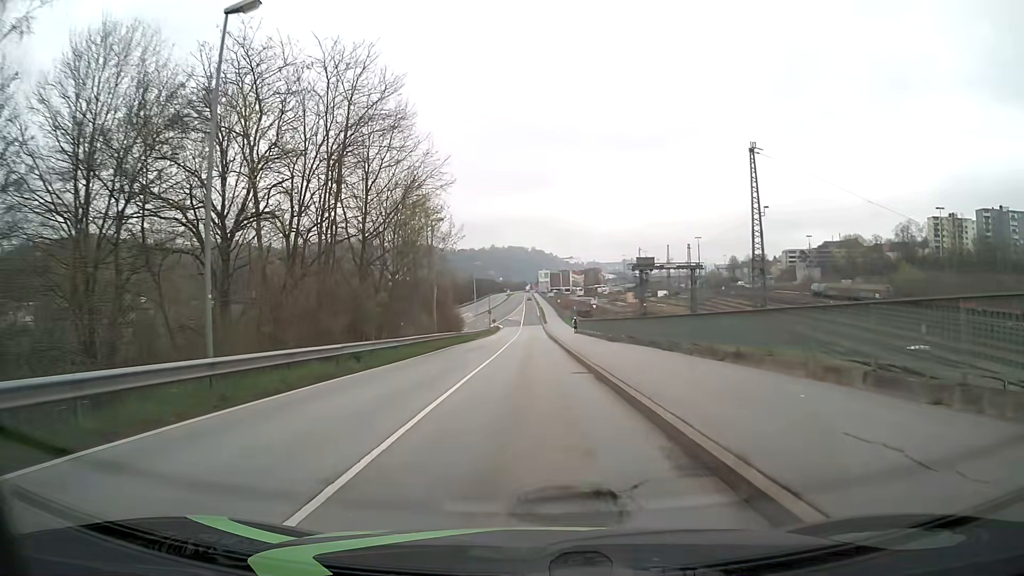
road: unclassified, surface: asphalt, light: Day
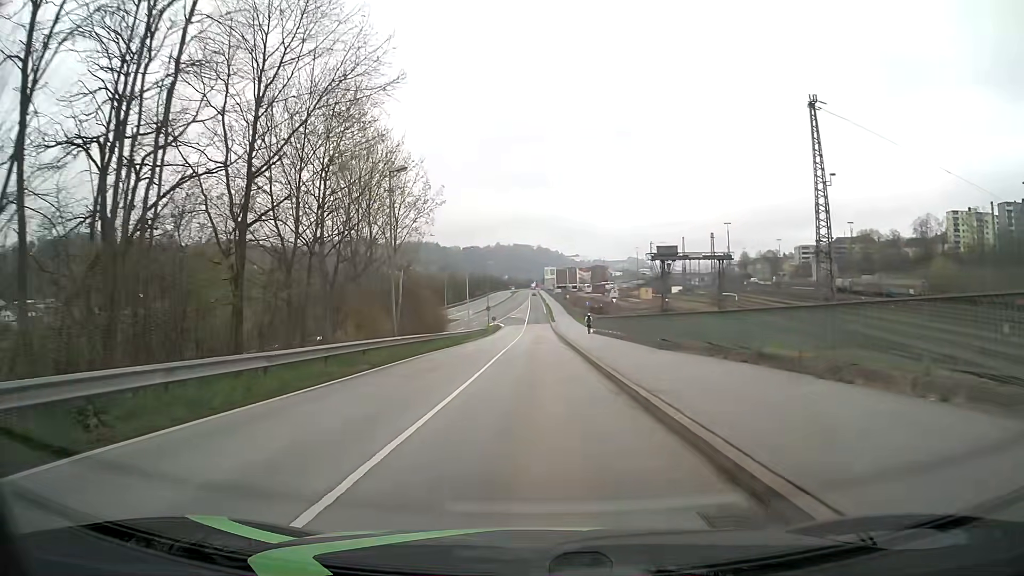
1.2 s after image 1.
(-0.1, +13.9) m; -1°
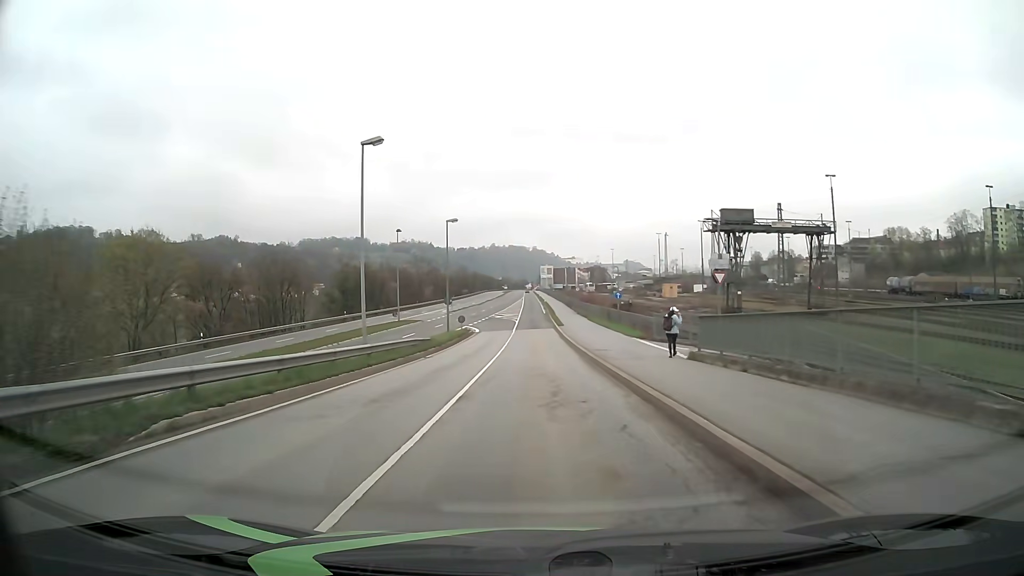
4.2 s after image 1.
(+0.1, +35.6) m; 0°
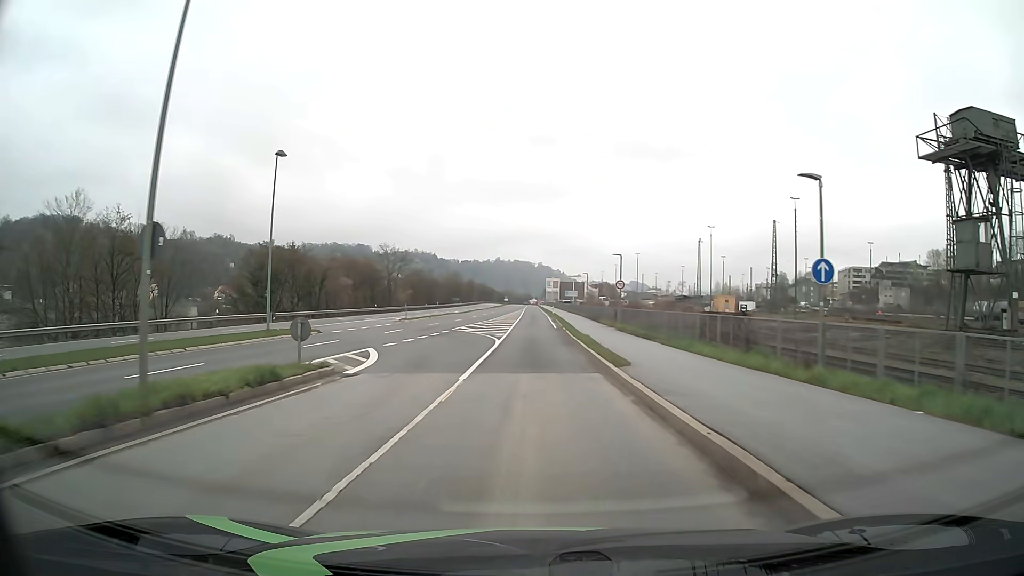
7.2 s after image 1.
(+0.2, +37.6) m; 0°
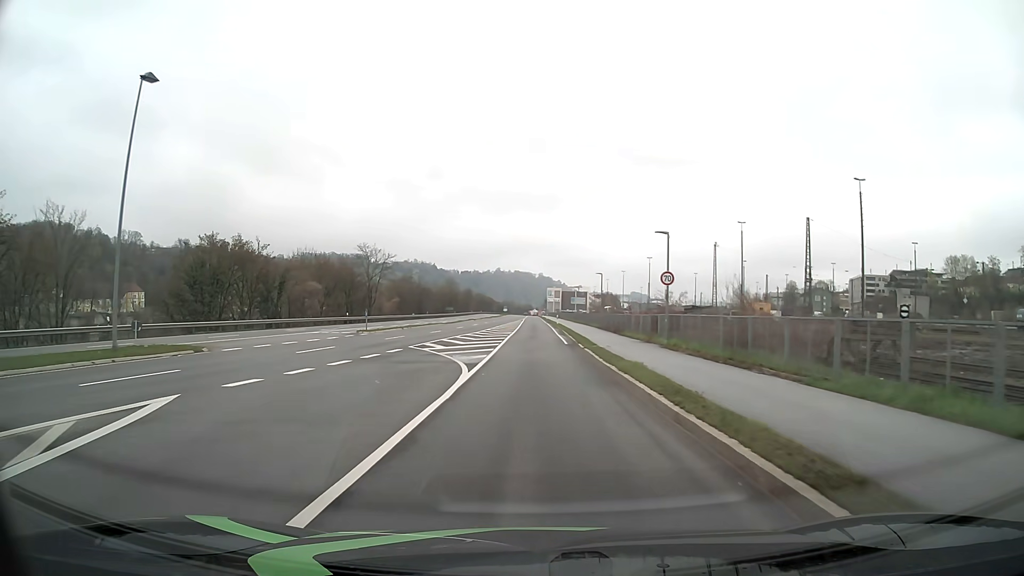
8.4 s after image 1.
(0.0, +15.1) m; 0°
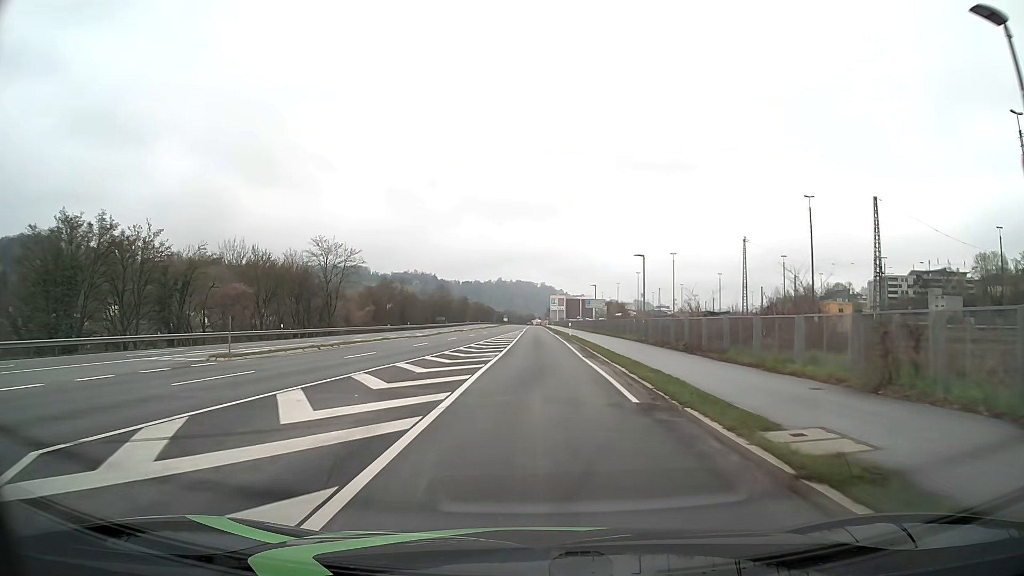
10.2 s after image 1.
(+0.1, +22.4) m; 0°
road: primary_link
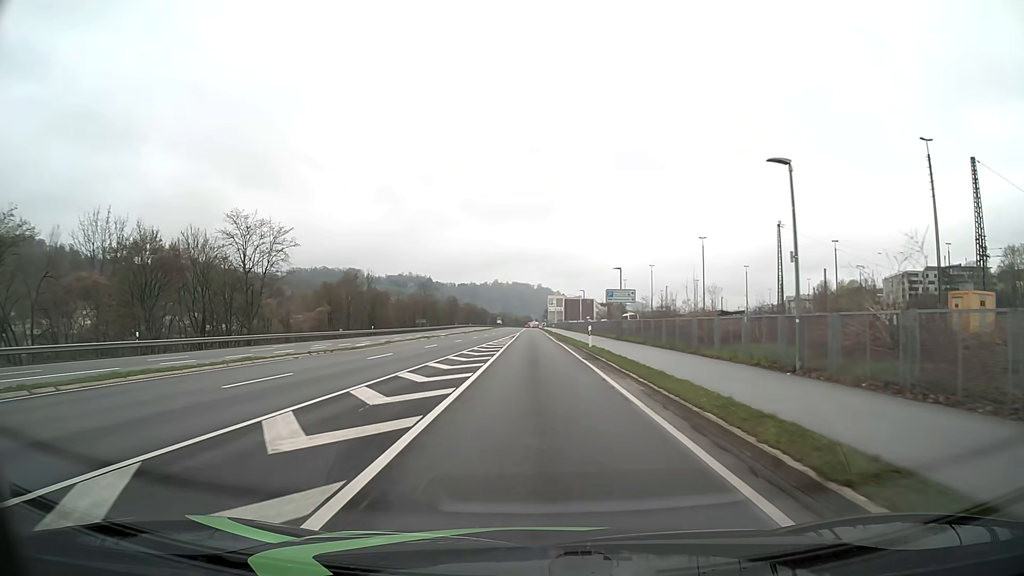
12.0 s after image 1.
(0.0, +23.3) m; 0°
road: primary
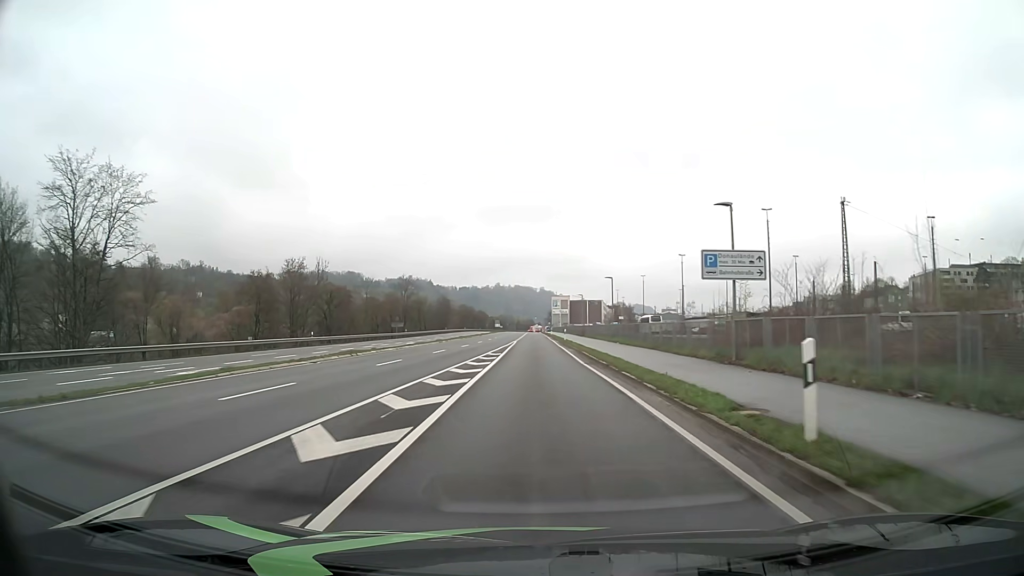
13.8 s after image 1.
(-0.1, +26.2) m; 0°
(0, +10) (0, +20) (0, +30) (0, +40) (0, +50) (0, +60) (0, +70) (0, +80) (-1, +90) (-1, +100) m
